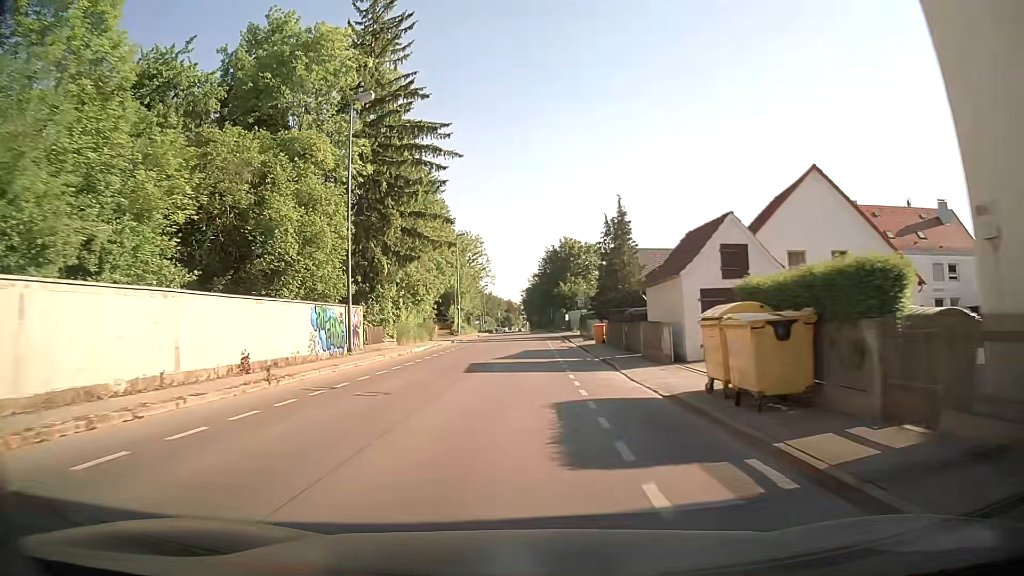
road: secondary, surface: asphalt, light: Day
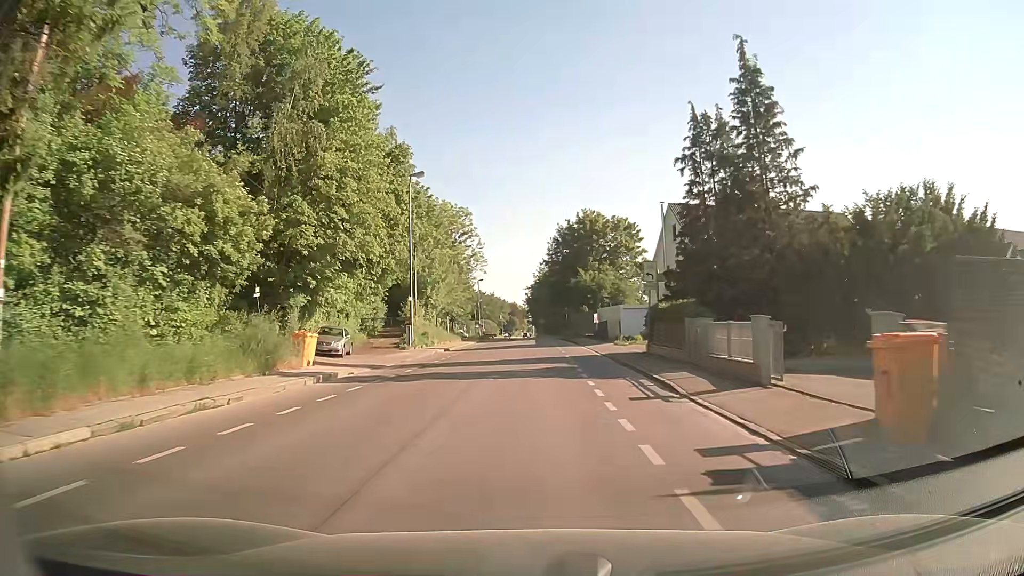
(0.0, +30.2) m; 0°
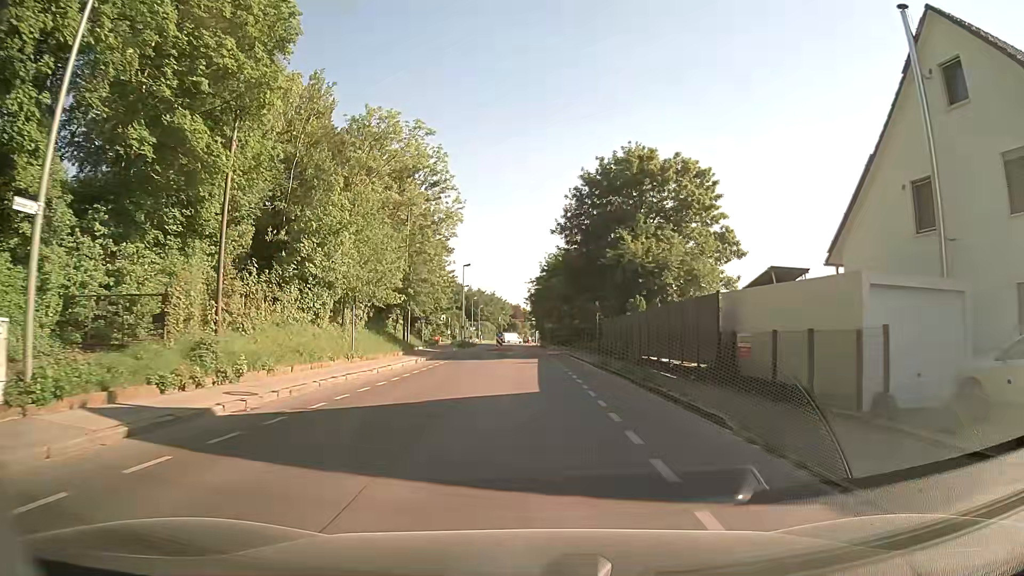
(-0.1, +32.3) m; 0°
(0, +10) (0, +20) (0, +30) (-1, +40) (-1, +50) (-1, +60) (-1, +70) (-2, +80) (-2, +90) (-3, +100) m
